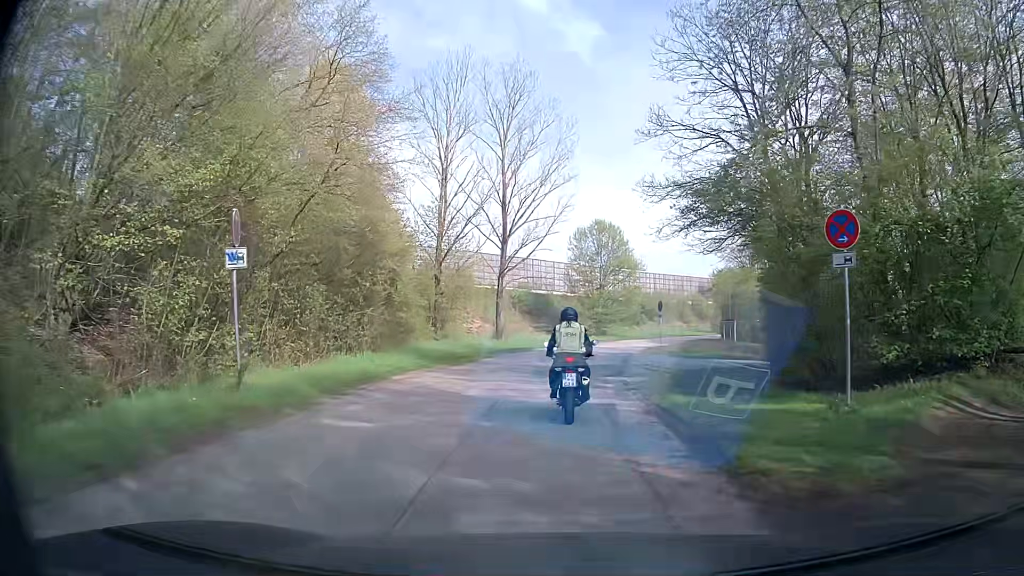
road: service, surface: asphalt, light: Day
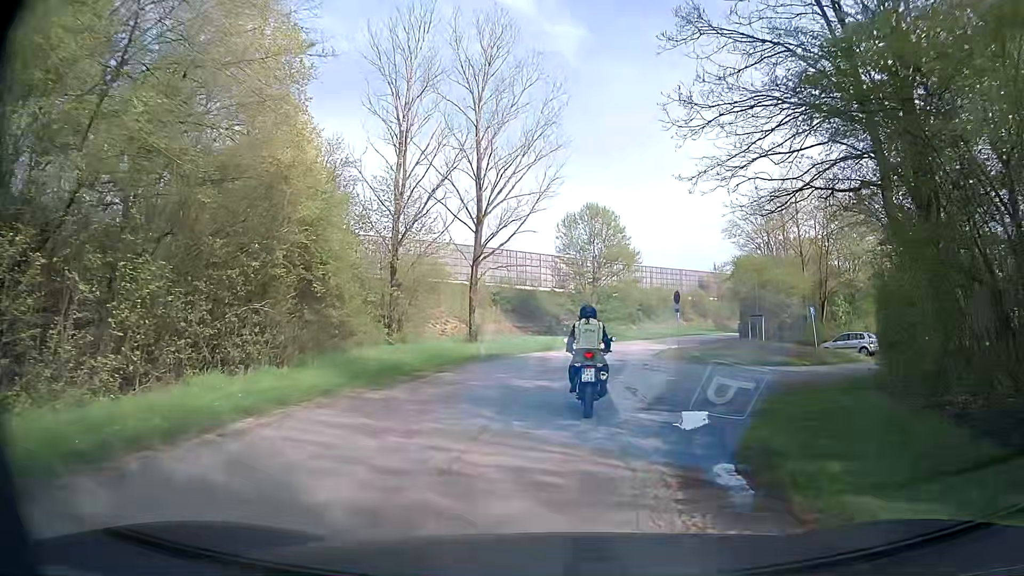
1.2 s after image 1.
(+0.2, +8.5) m; +2°
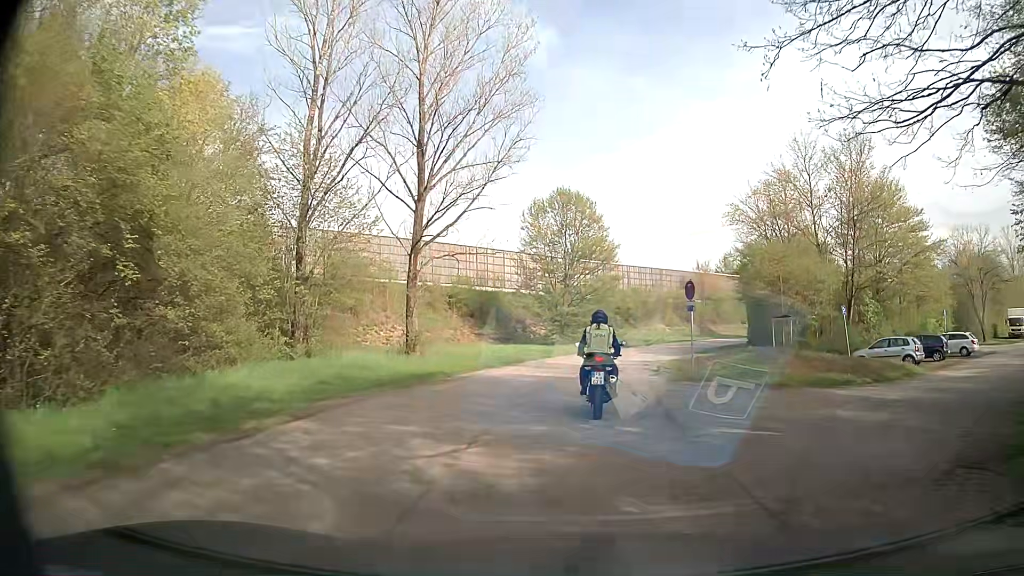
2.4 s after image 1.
(+0.2, +8.8) m; +1°
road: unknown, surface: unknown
